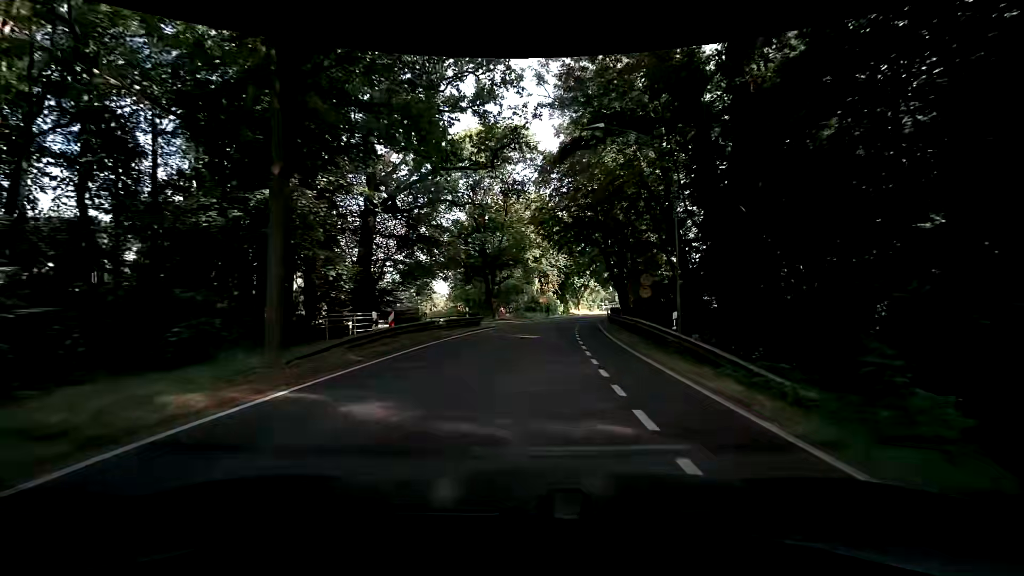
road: tertiary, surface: asphalt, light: Day
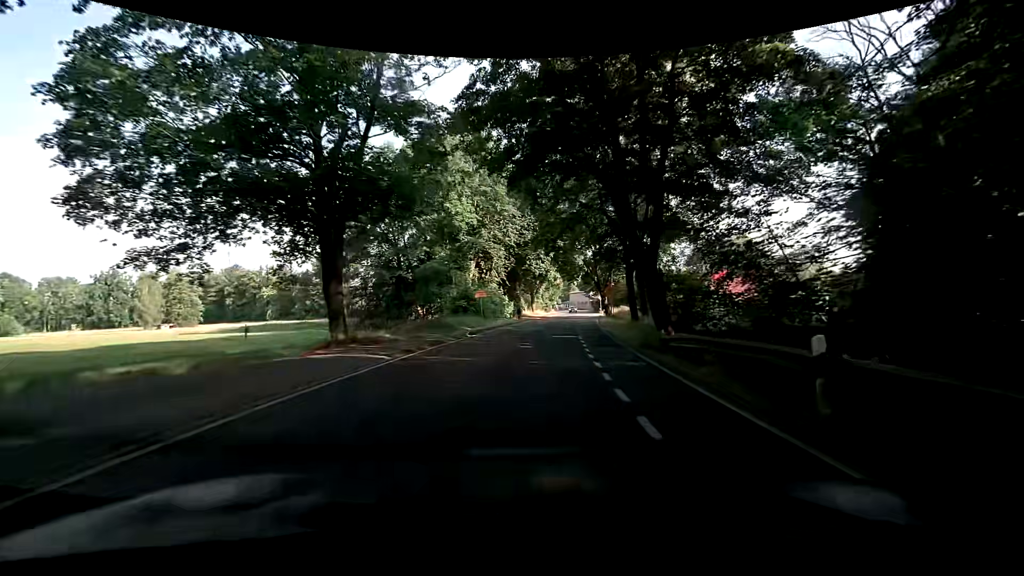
(+2.2, +30.3) m; +6°
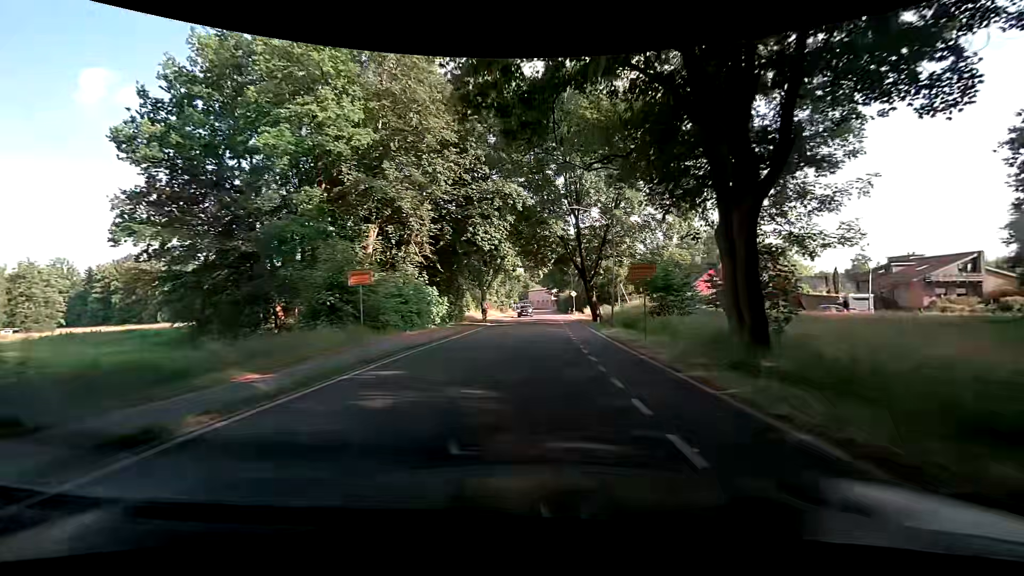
(+1.0, +23.0) m; +4°
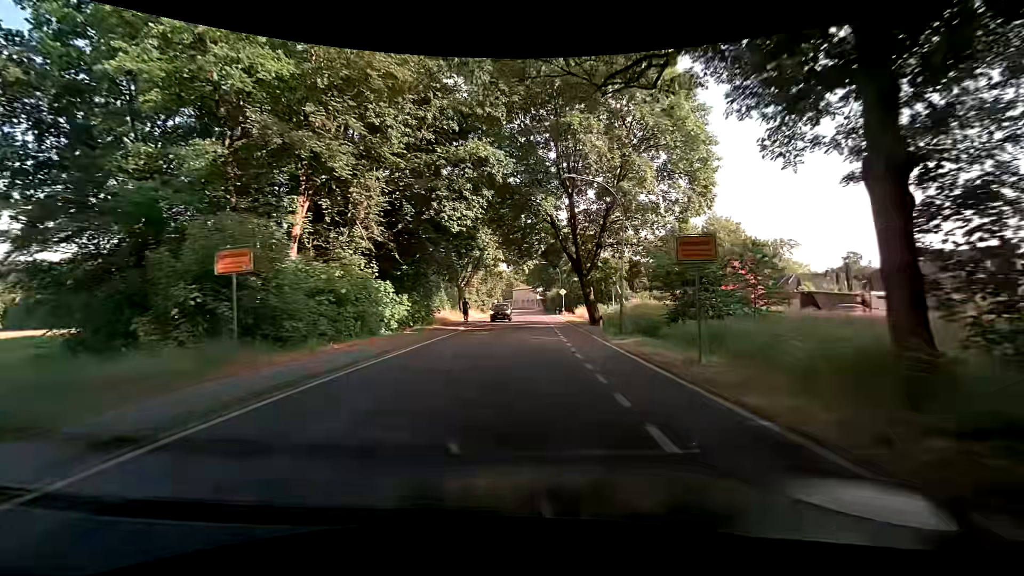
(+0.2, +7.7) m; +4°
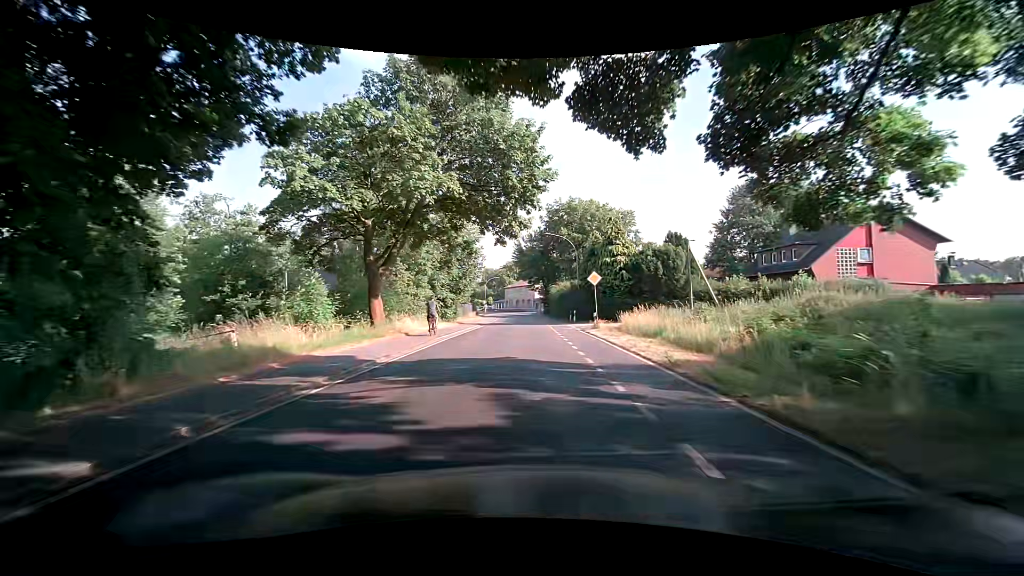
(+0.2, +30.6) m; 0°
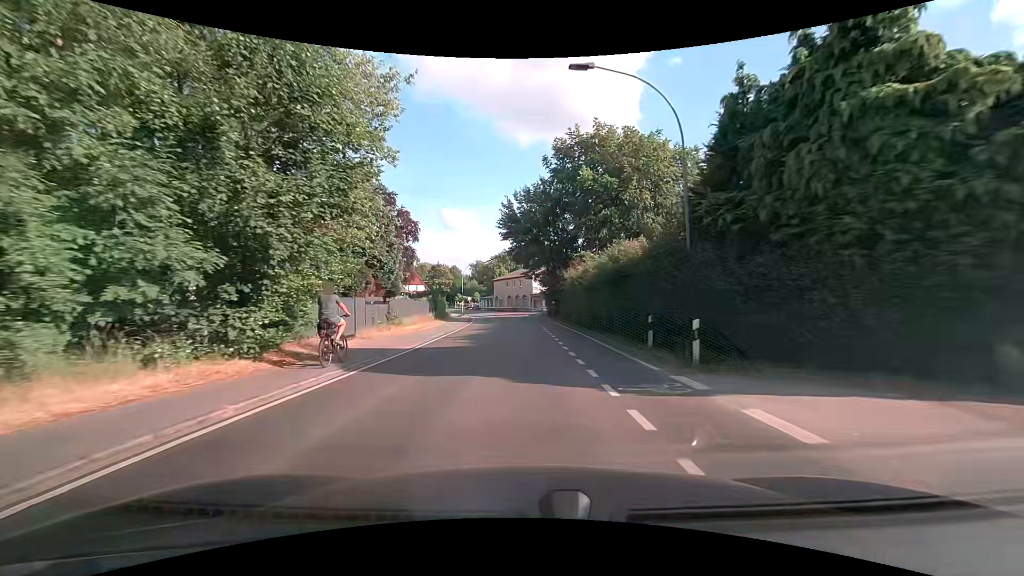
(+0.4, +30.6) m; +1°
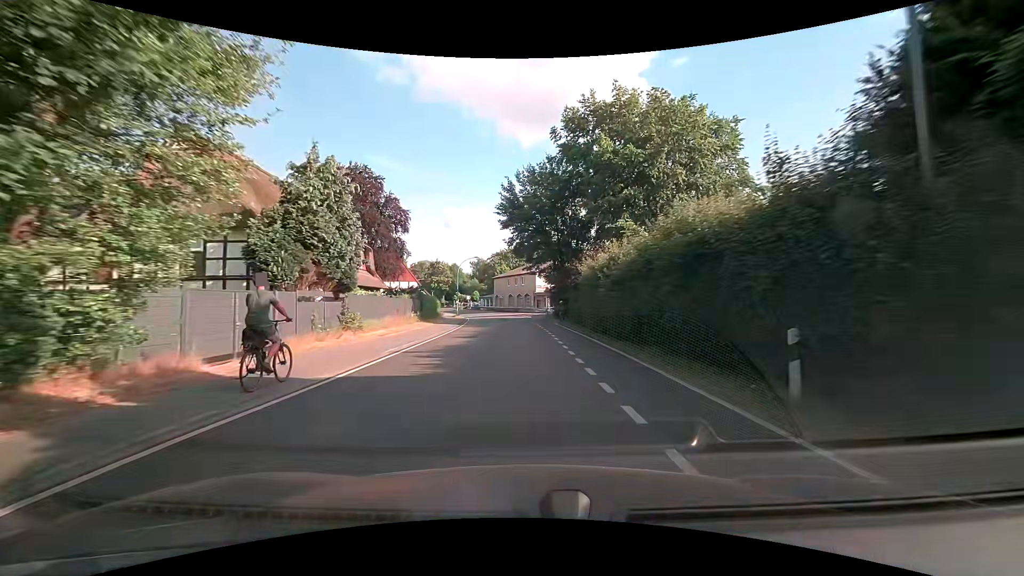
(0.0, +7.7) m; 0°
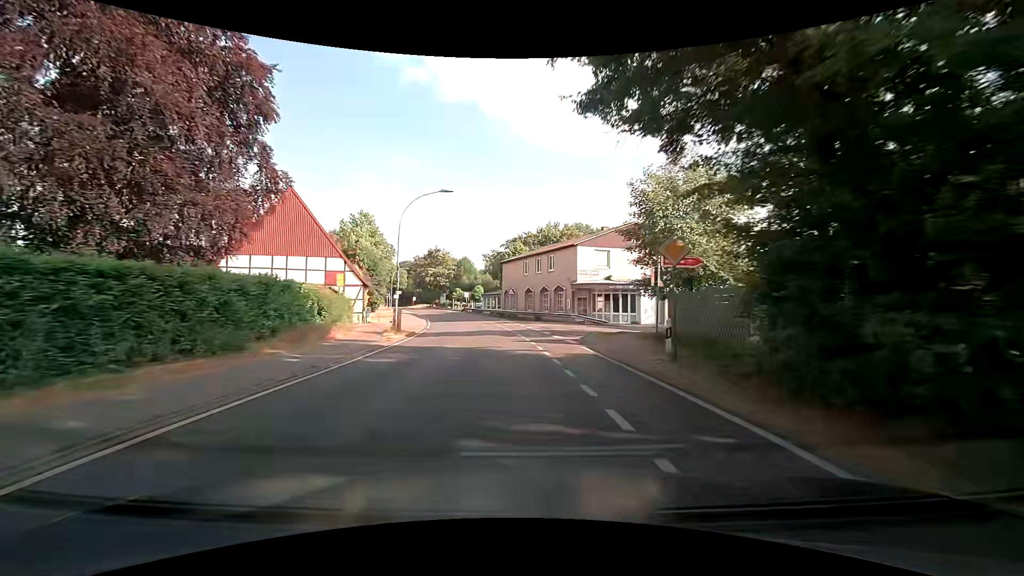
(-0.7, +38.3) m; -3°
